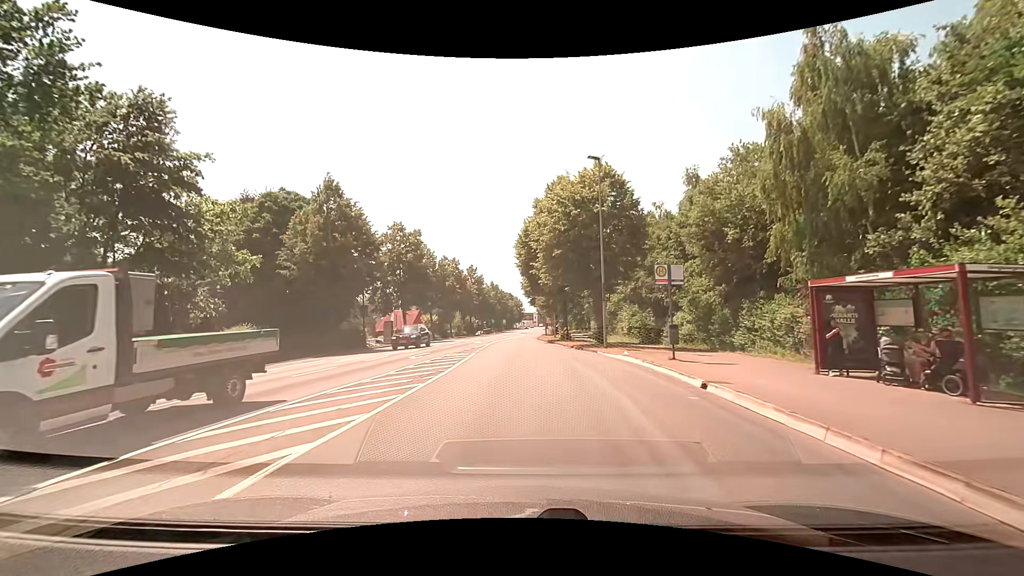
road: secondary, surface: asphalt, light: Day
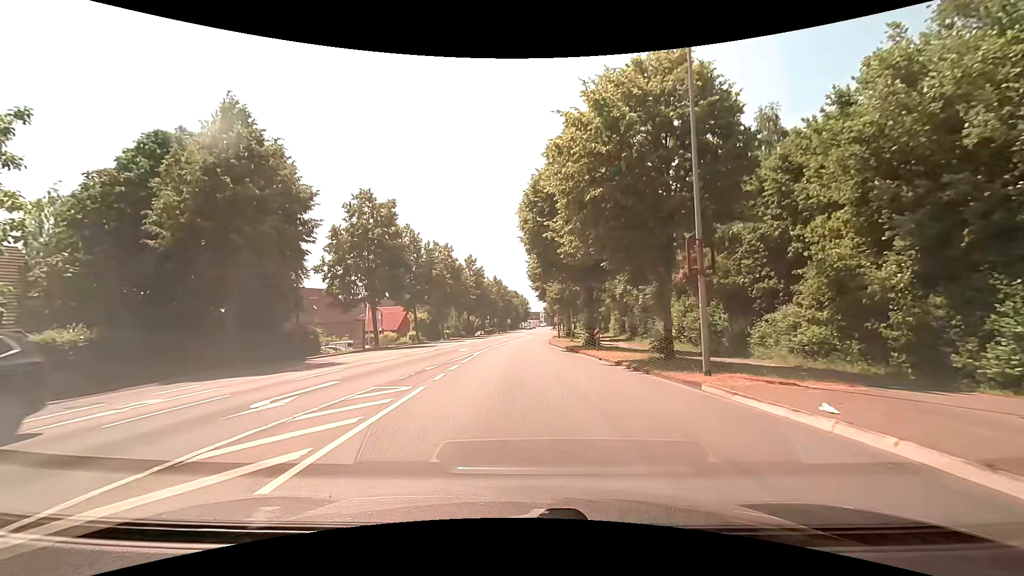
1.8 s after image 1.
(-0.1, +13.8) m; -1°
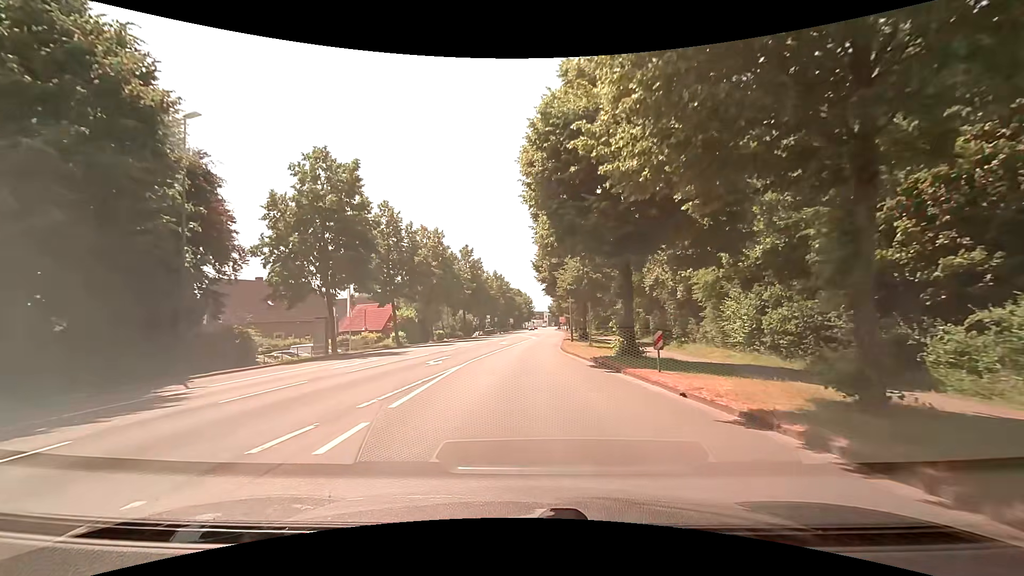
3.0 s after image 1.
(+0.1, +10.4) m; 0°
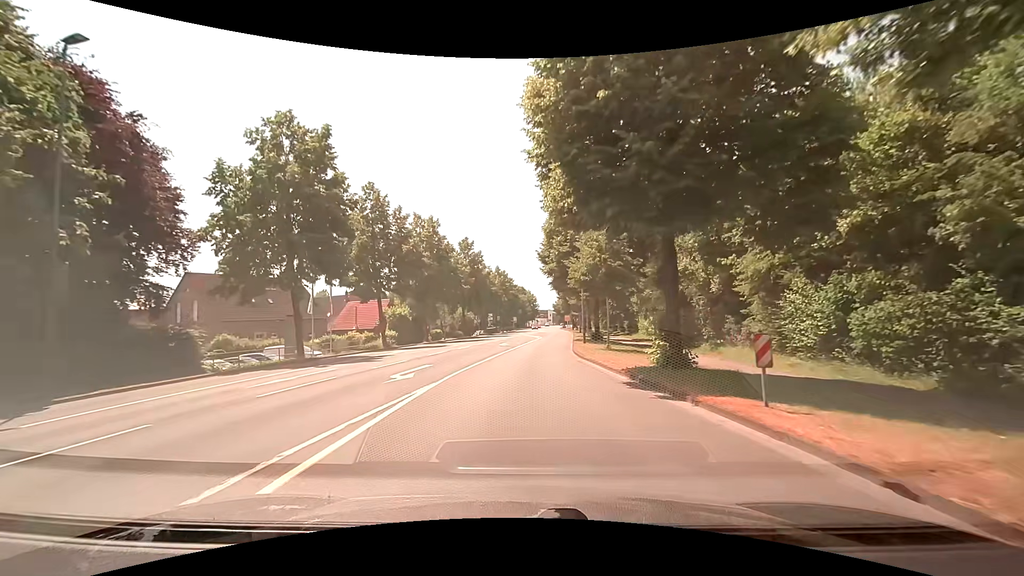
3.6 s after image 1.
(0.0, +5.6) m; 0°
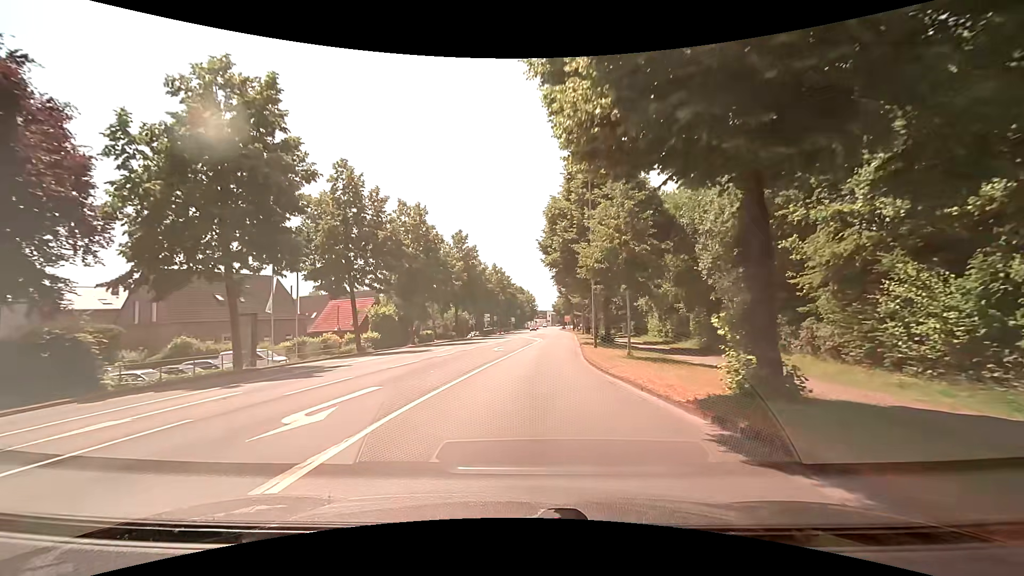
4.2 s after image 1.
(0.0, +5.8) m; +1°
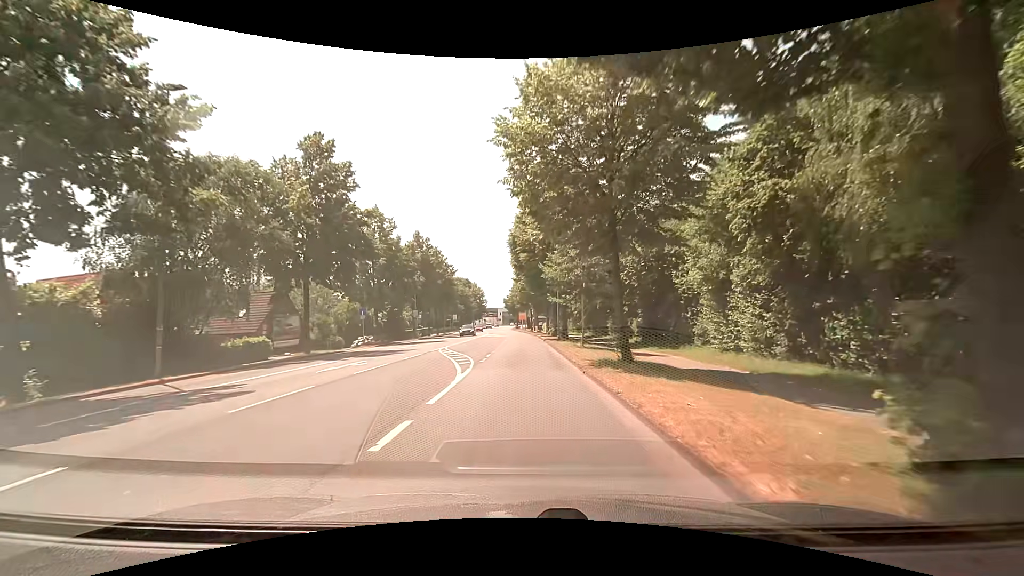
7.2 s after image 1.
(+1.2, +31.8) m; +5°
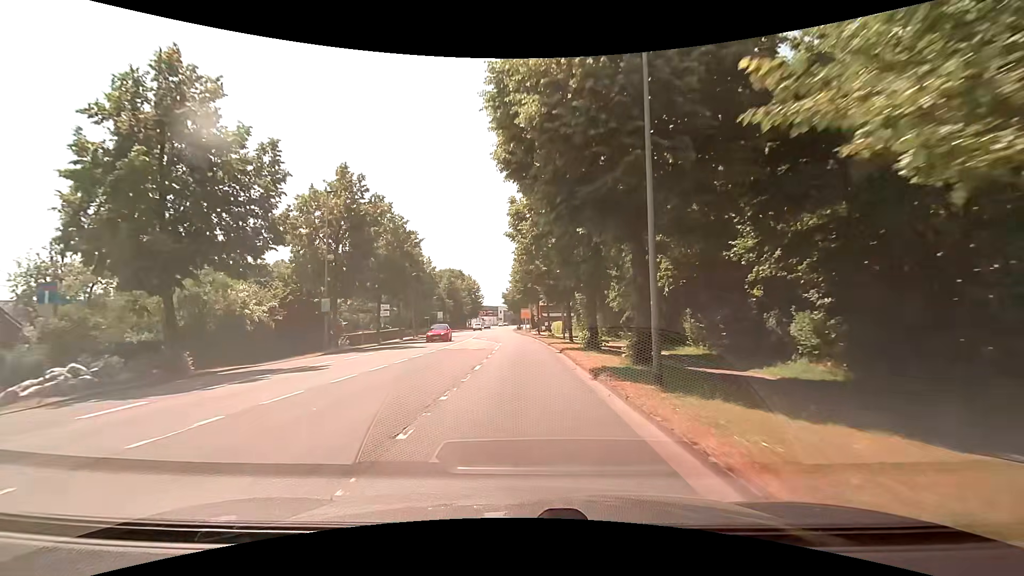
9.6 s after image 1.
(-0.1, +27.4) m; 0°
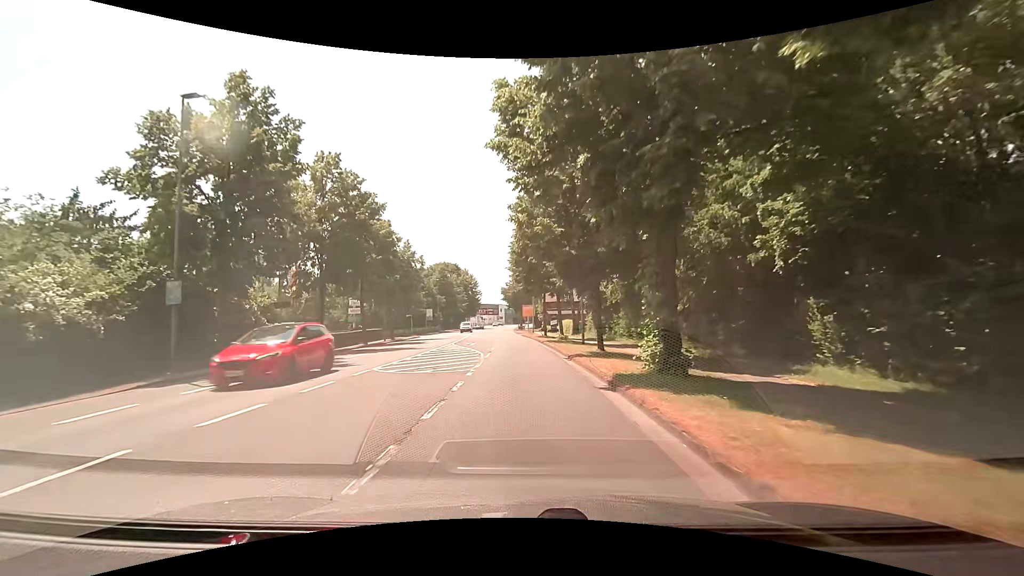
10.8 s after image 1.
(-0.1, +13.8) m; -1°
(0, +10) (0, +20) (0, +30) (0, +40) (-1, +50) (-1, +60) (-2, +70) (-2, +80) (-3, +90) (-3, +100) m
